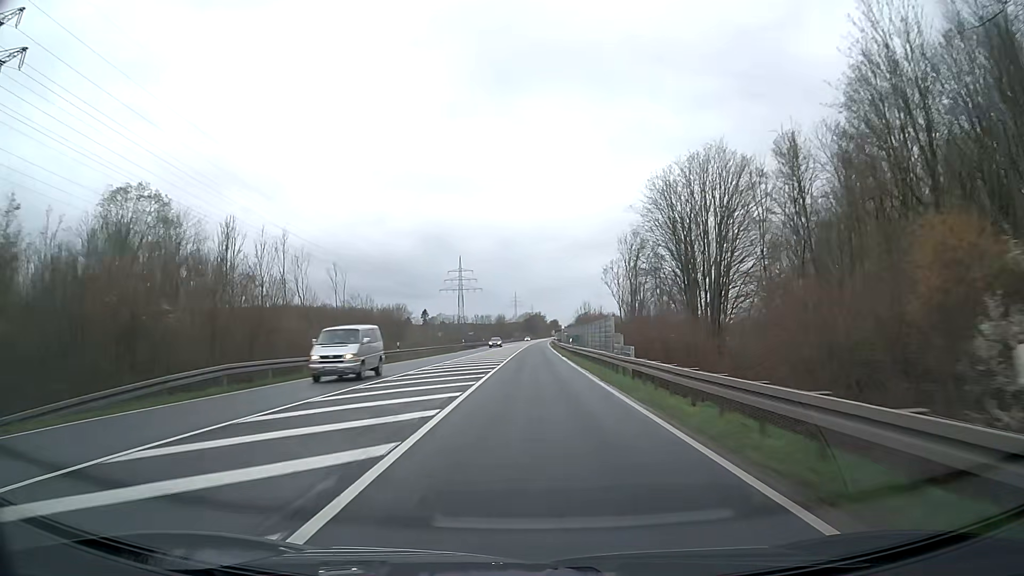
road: trunk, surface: asphalt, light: Day
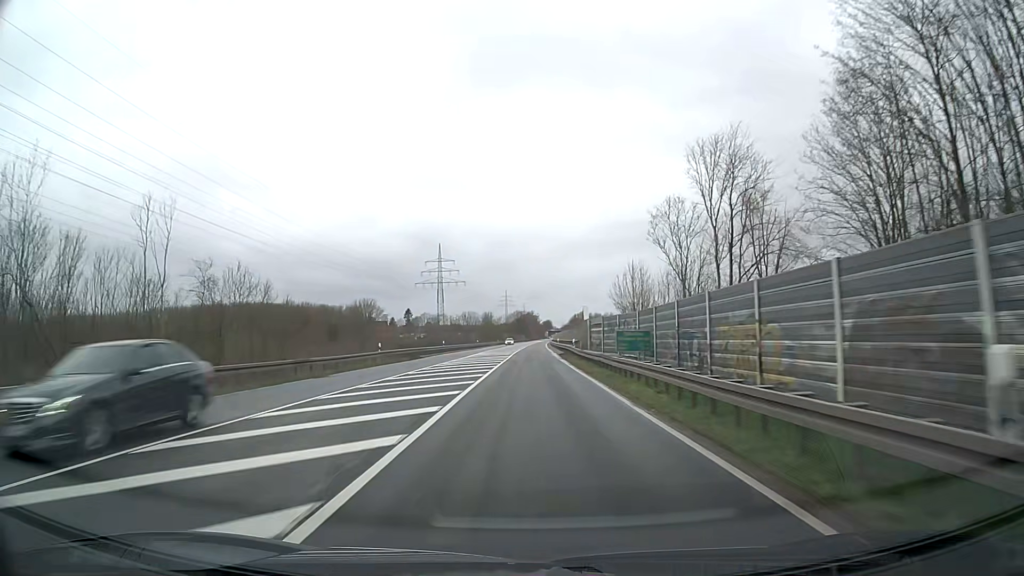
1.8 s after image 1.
(+0.3, +47.4) m; +1°
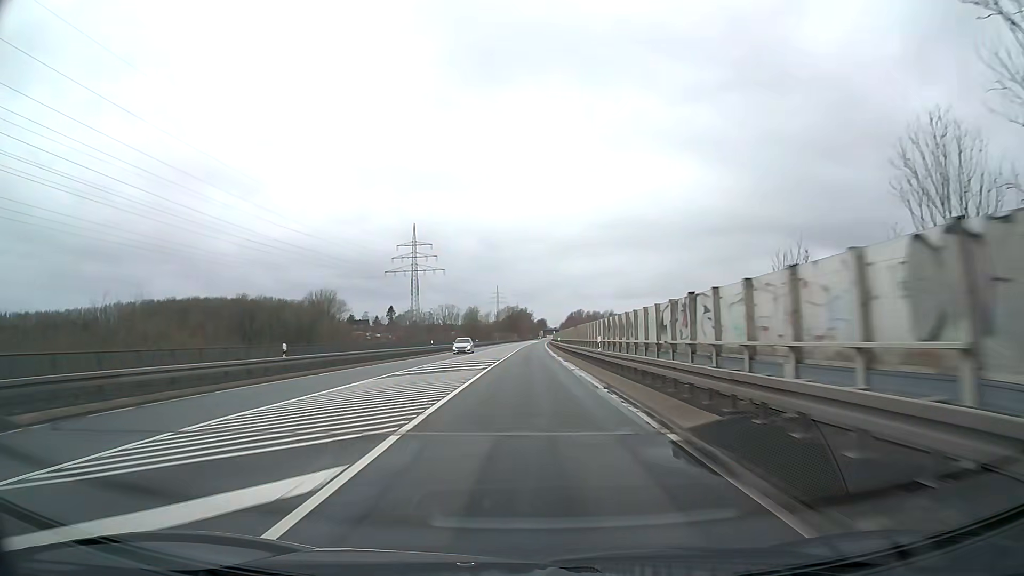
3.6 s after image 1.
(+0.3, +47.4) m; +1°
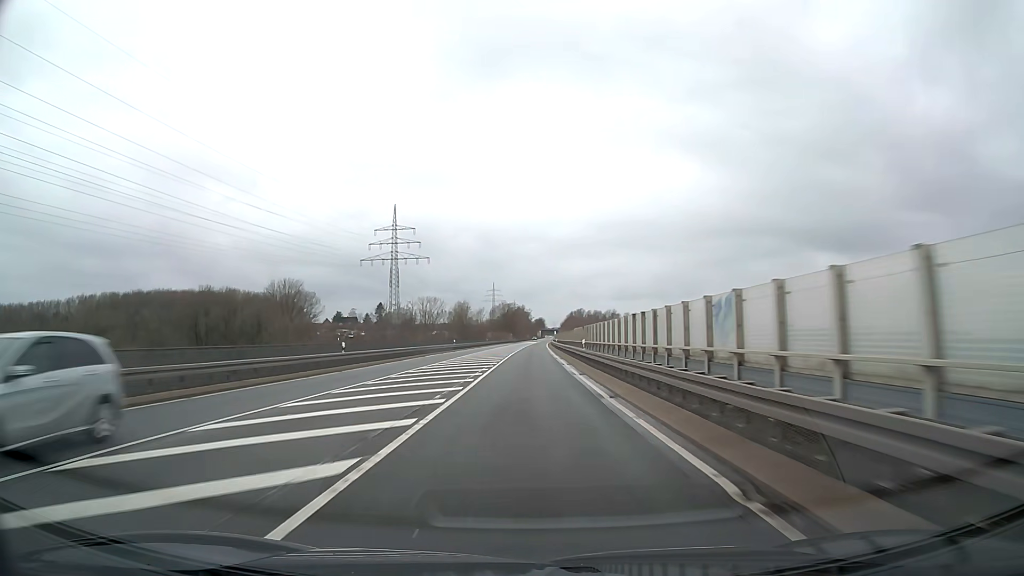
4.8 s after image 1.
(0.0, +31.6) m; 0°
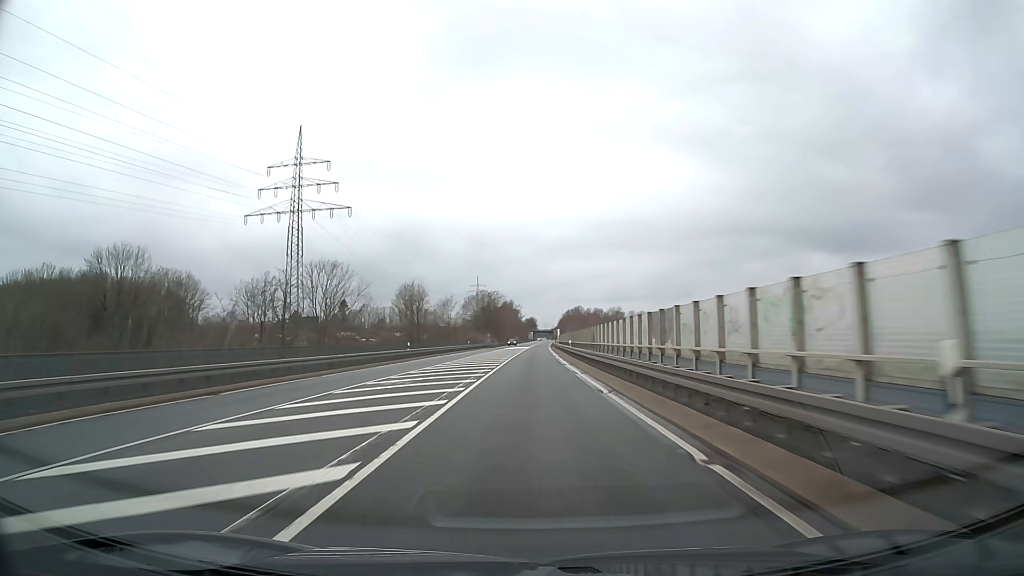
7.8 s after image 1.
(+0.6, +78.9) m; +1°
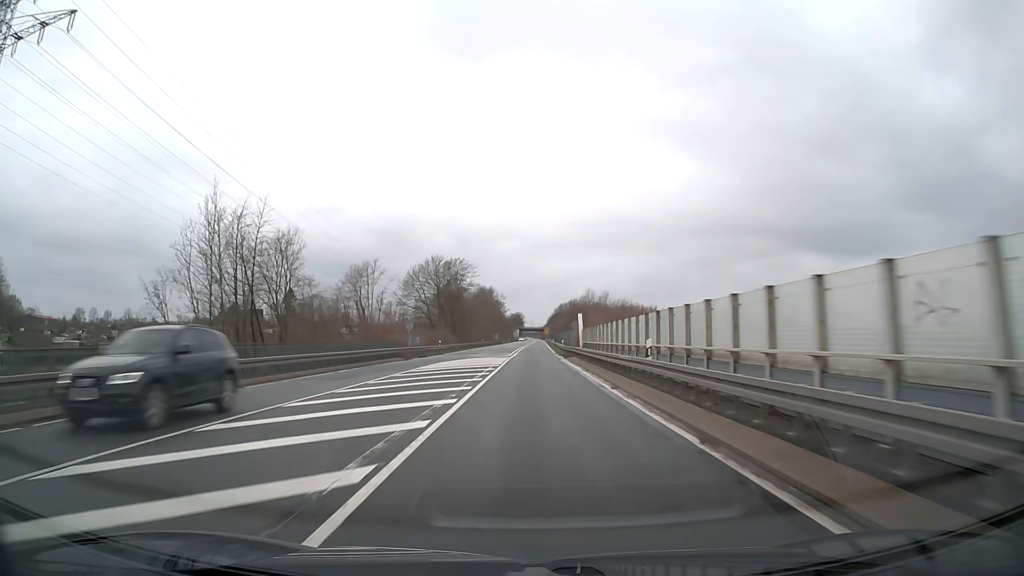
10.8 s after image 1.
(+0.5, +79.0) m; +1°
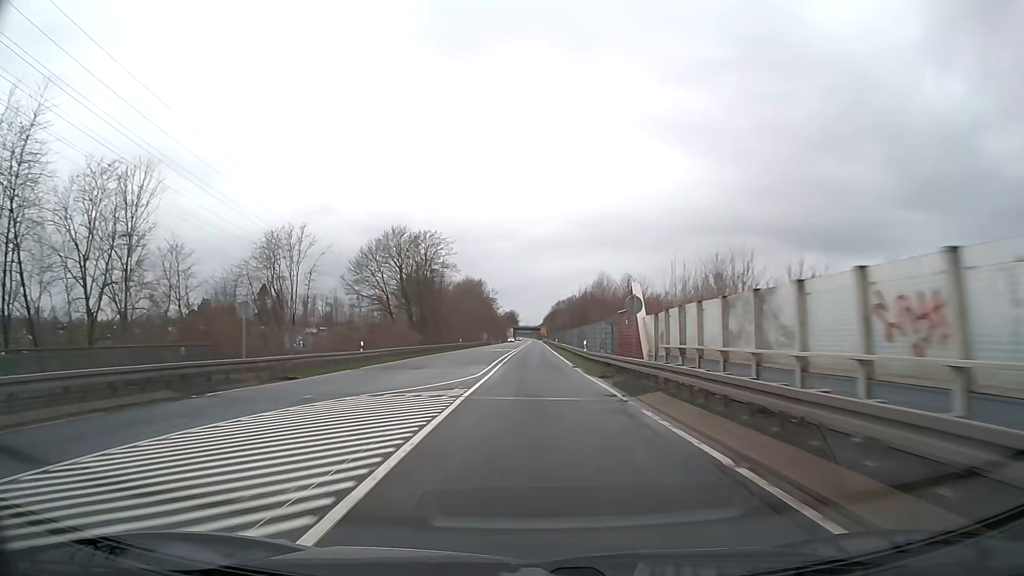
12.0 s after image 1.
(+0.1, +31.6) m; +1°
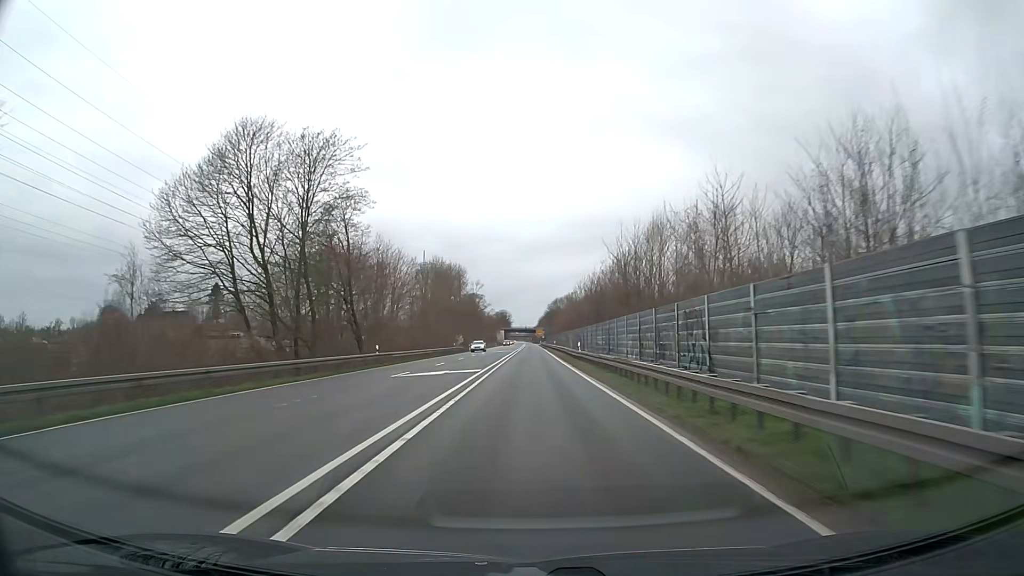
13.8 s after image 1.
(+0.3, +47.4) m; +1°
(0, +10) (0, +20) (0, +30) (0, +40) (0, +50) (0, +60) (0, +70) (0, +80) (0, +90) (0, +100) m
